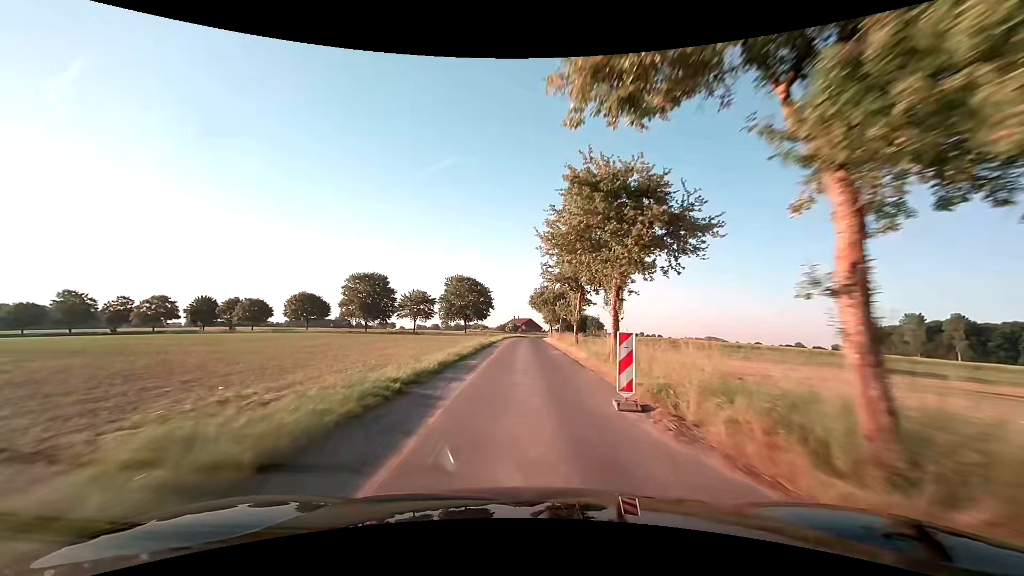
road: unclassified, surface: asphalt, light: Day
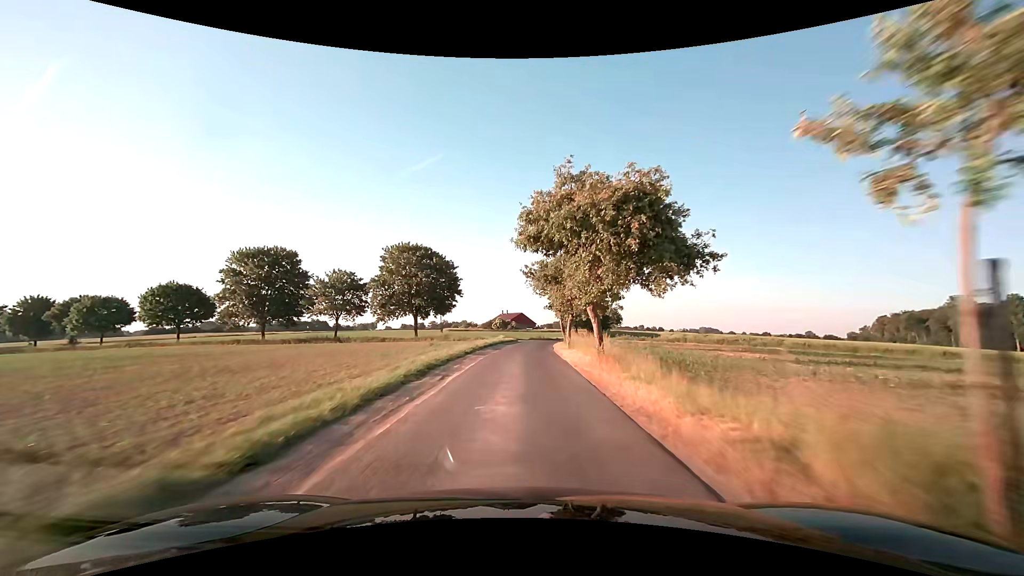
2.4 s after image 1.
(+0.7, +44.5) m; +1°
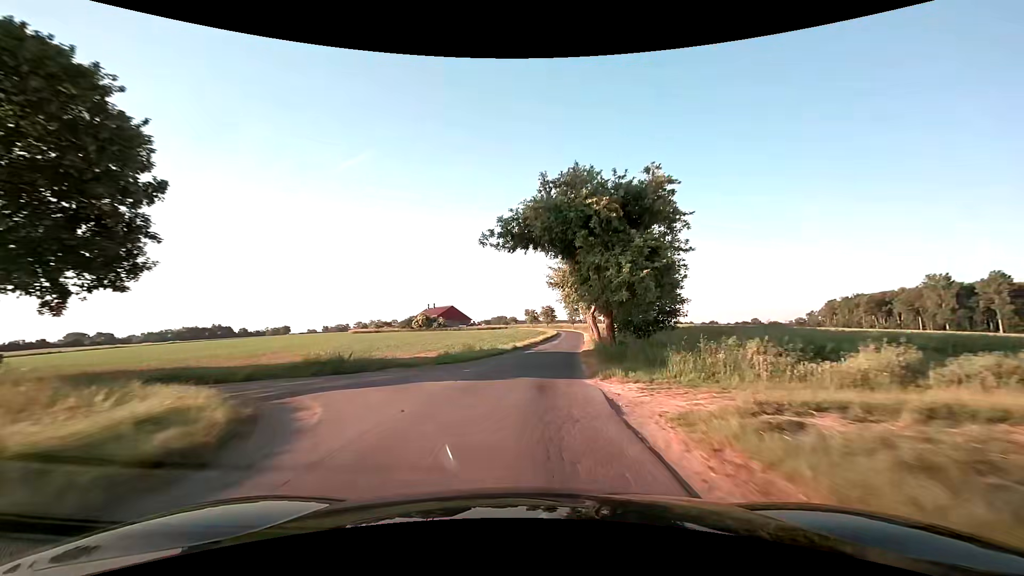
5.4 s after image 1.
(+1.9, +52.4) m; +7°
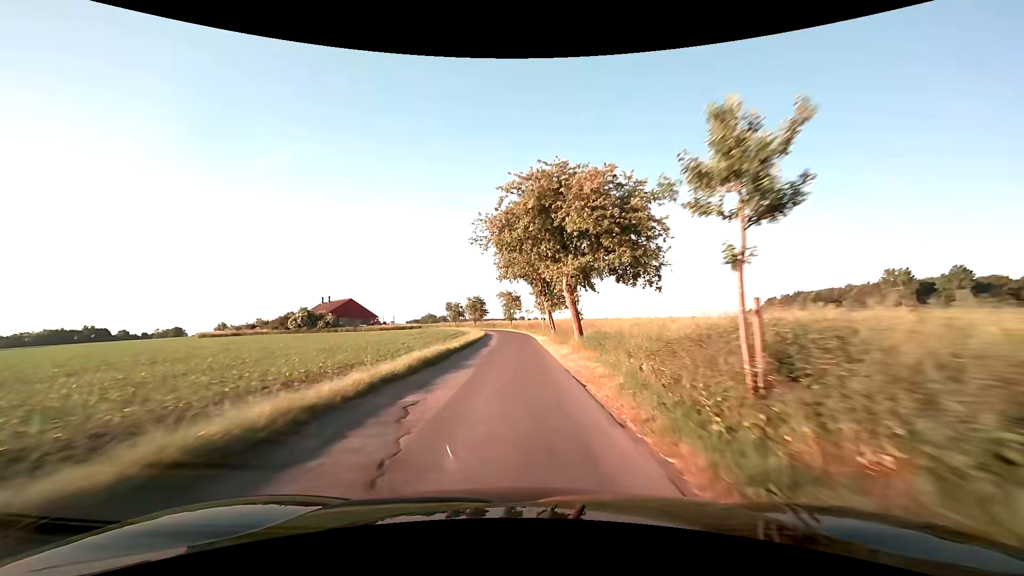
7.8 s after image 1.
(+3.1, +41.2) m; +7°
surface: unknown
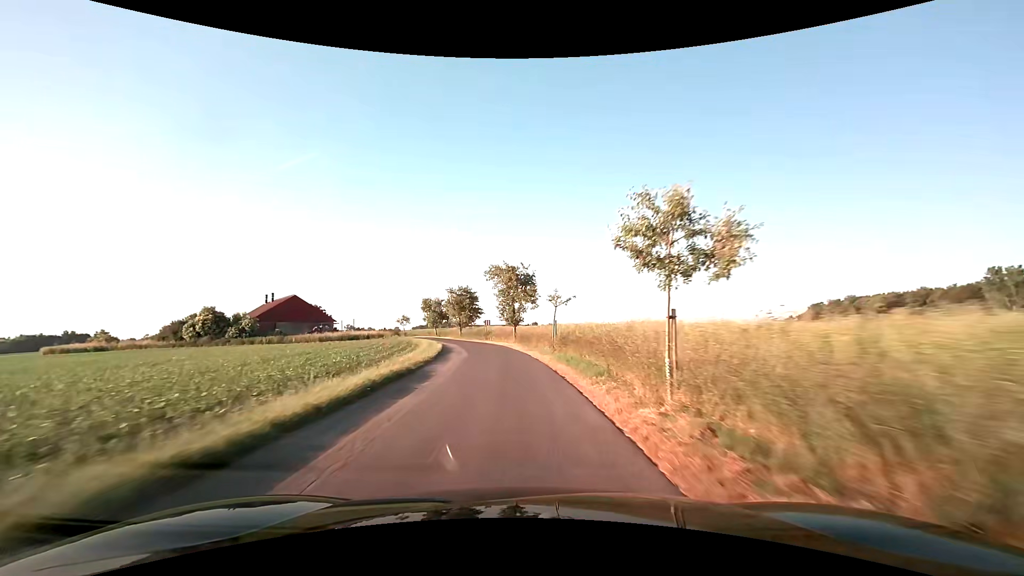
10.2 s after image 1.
(-0.2, +41.5) m; -1°
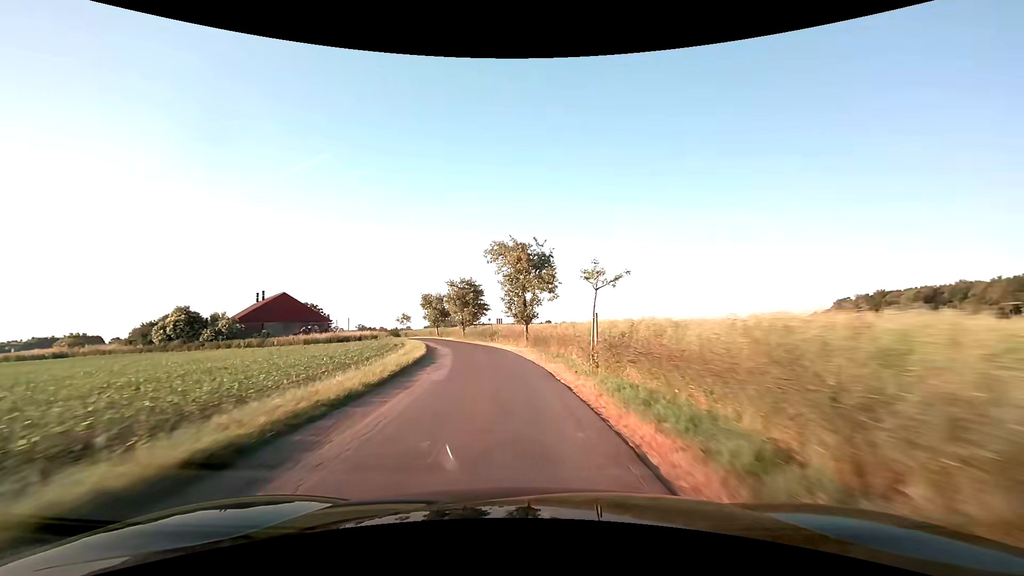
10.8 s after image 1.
(-0.1, +10.2) m; -1°
